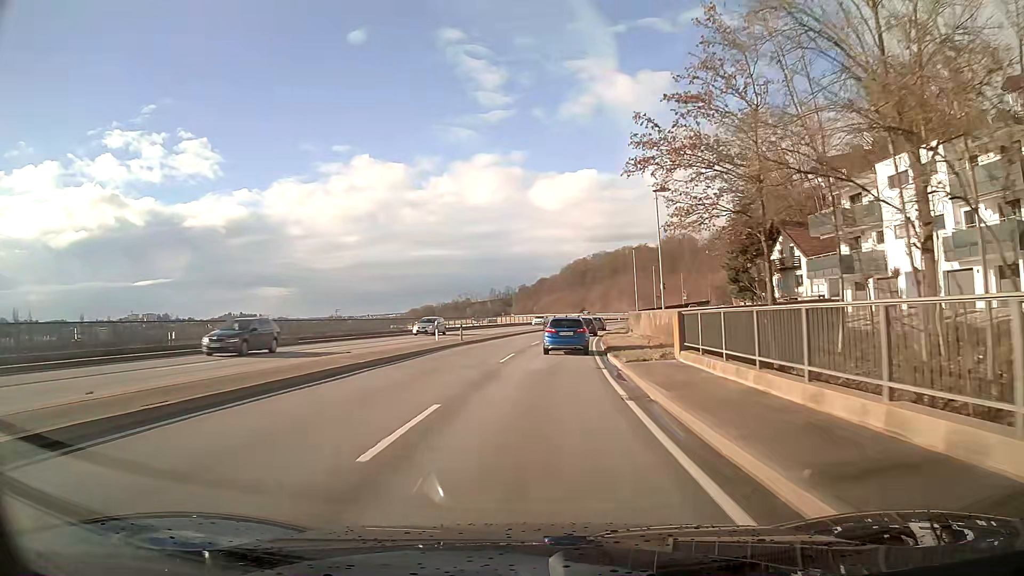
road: primary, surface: asphalt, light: Day
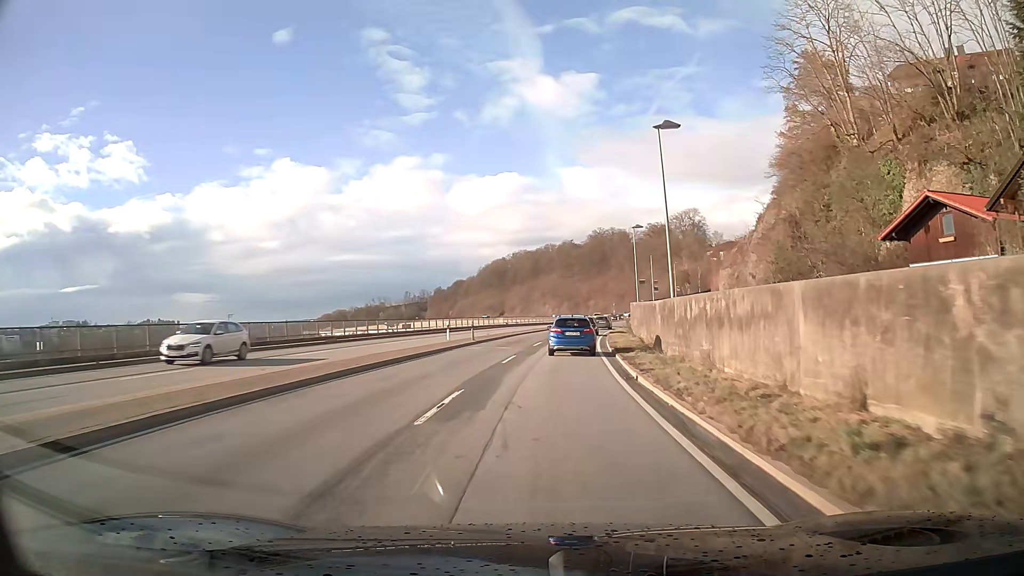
(+2.9, +48.6) m; +7°
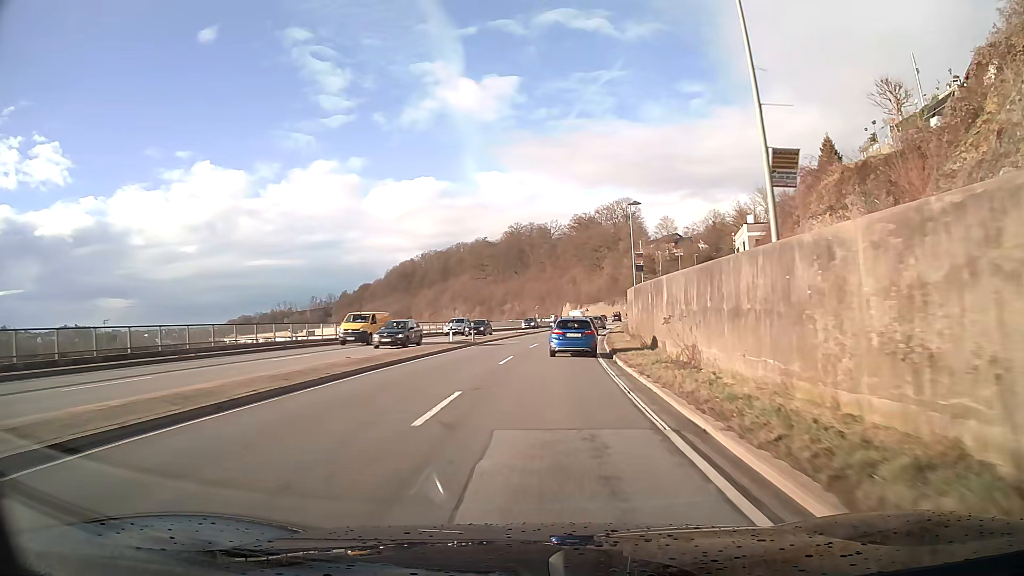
(+3.0, +49.0) m; +7°
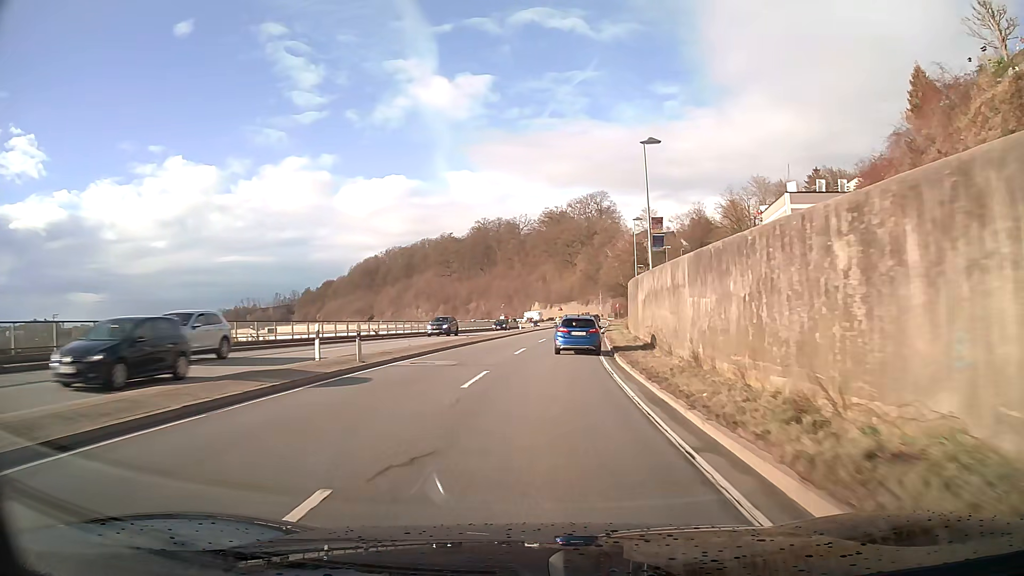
(+0.5, +19.7) m; +3°
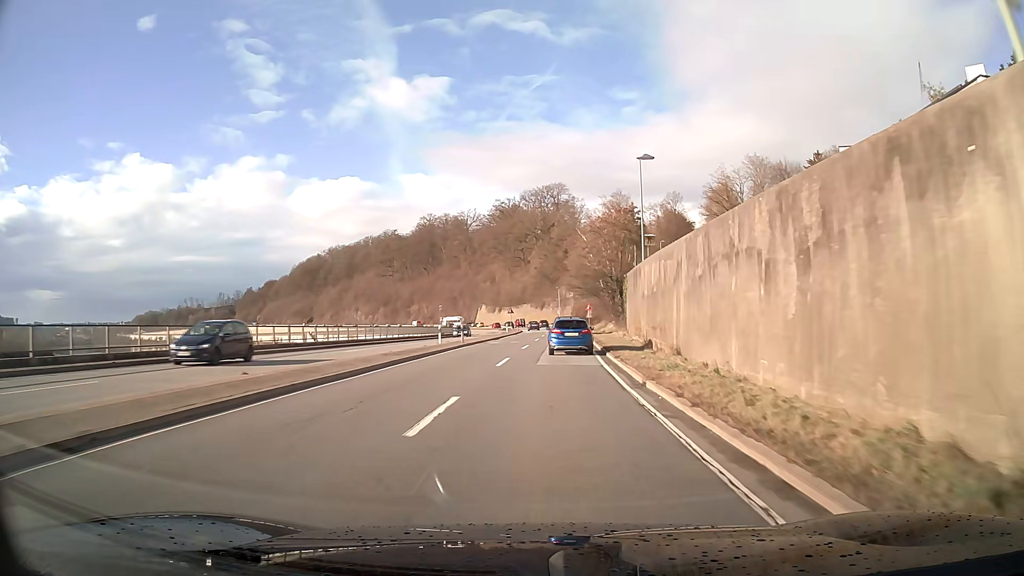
(+1.0, +29.6) m; +4°
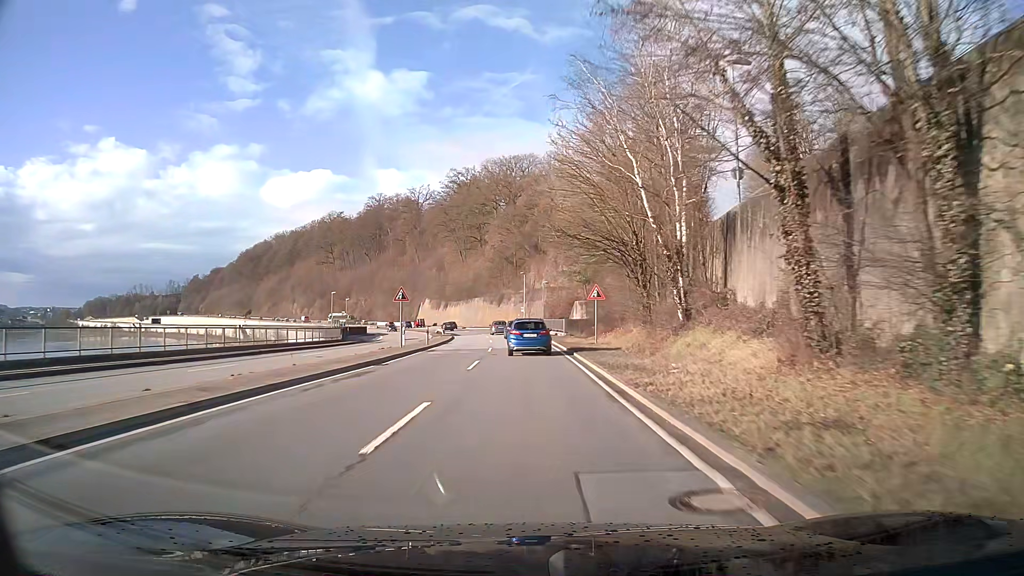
(+1.6, +49.9) m; +2°
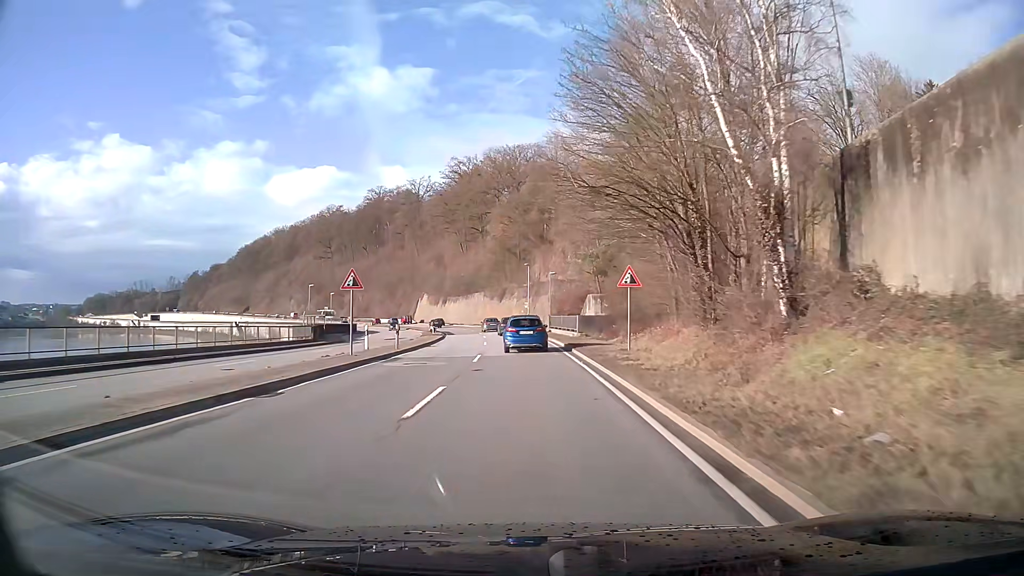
(0.0, +10.1) m; 0°
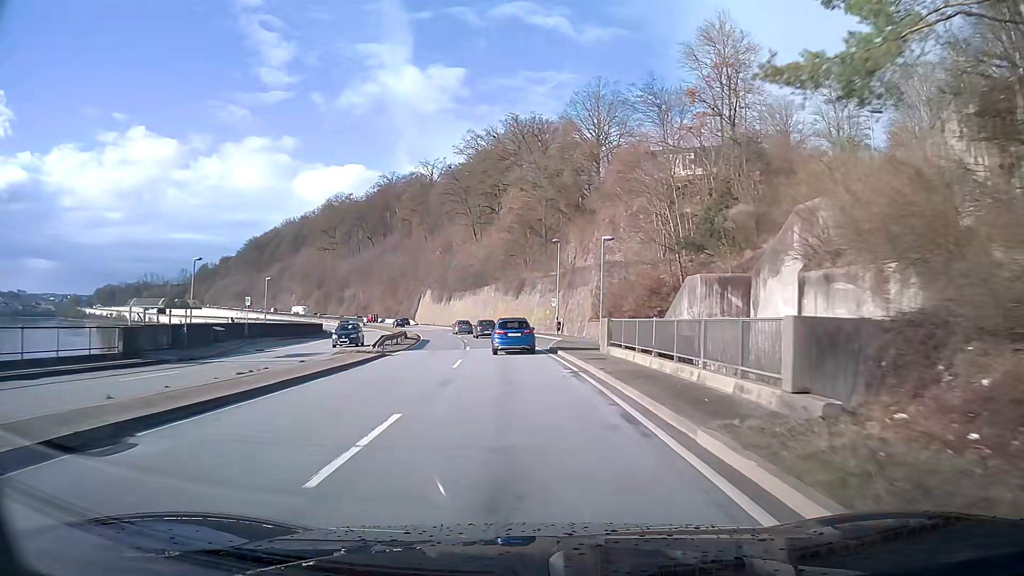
(-0.4, +30.3) m; -2°
(0, +10) (0, +20) (-1, +30) (-2, +40) (-3, +50) (-5, +60) (-7, +69) (-9, +79) (-12, +89) (-15, +98) m
